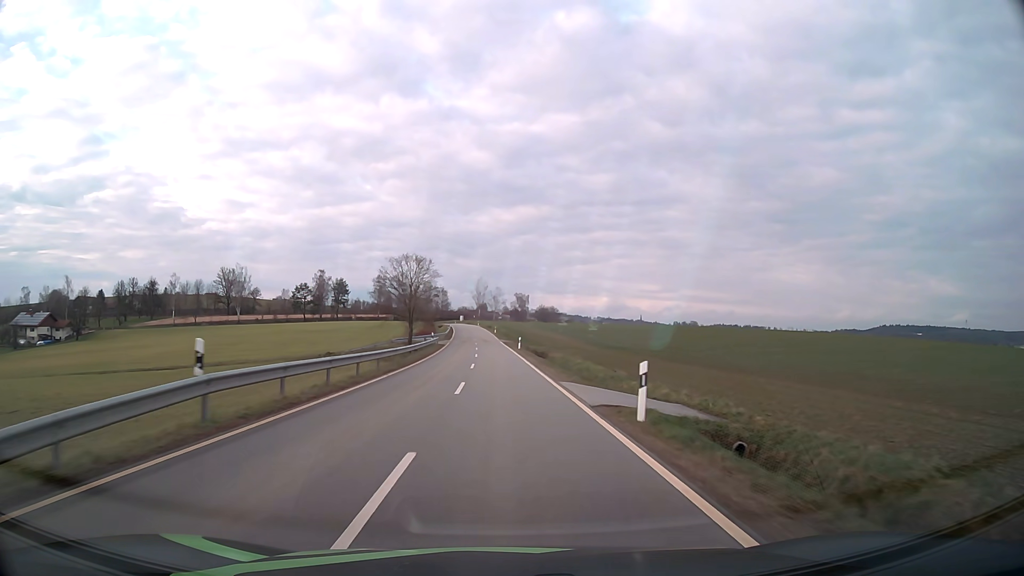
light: Day
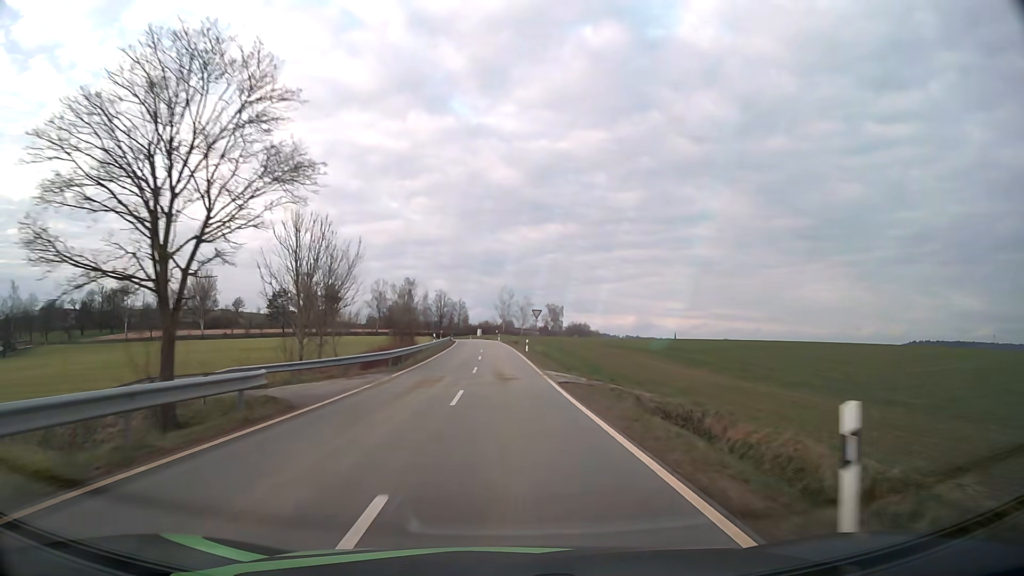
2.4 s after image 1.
(-1.1, +50.9) m; -2°
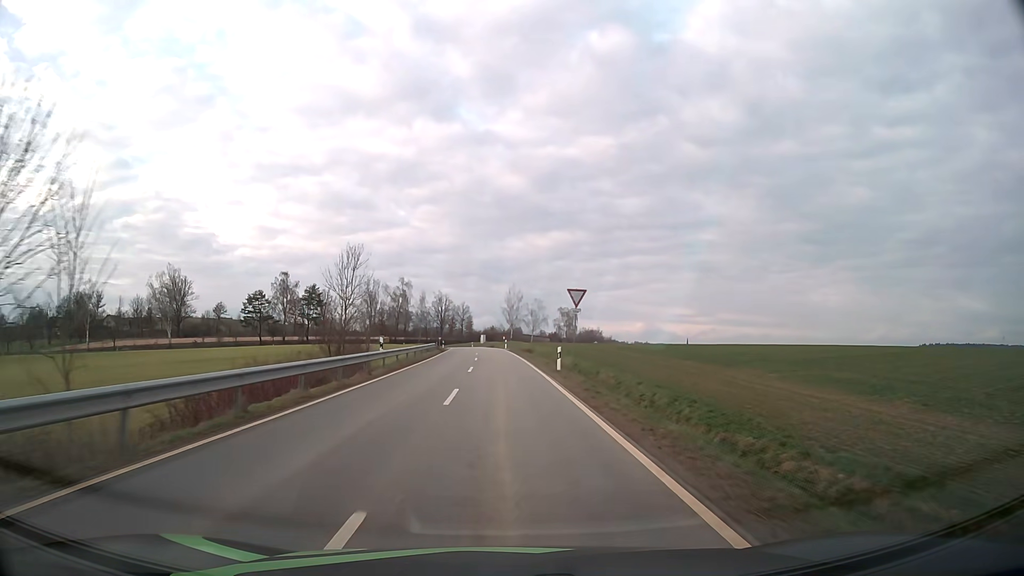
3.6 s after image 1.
(-0.1, +24.9) m; -1°
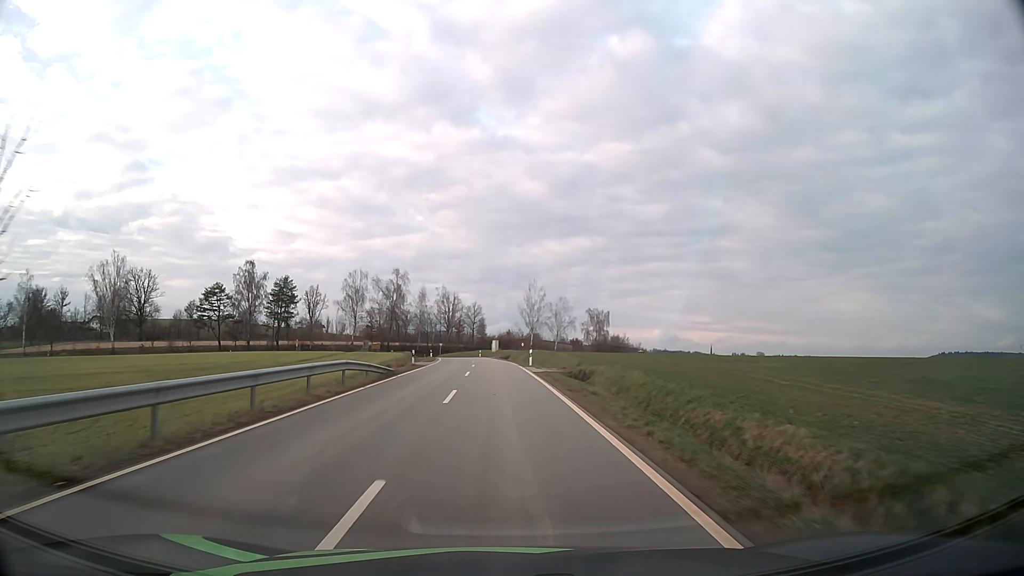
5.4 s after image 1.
(-0.4, +35.1) m; -1°
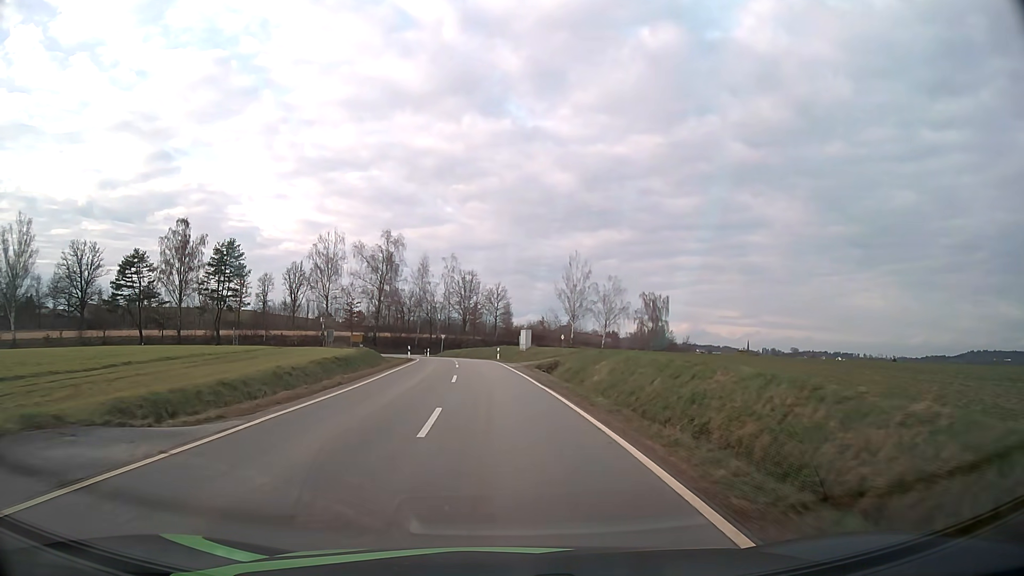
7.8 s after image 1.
(-0.7, +41.6) m; -2°
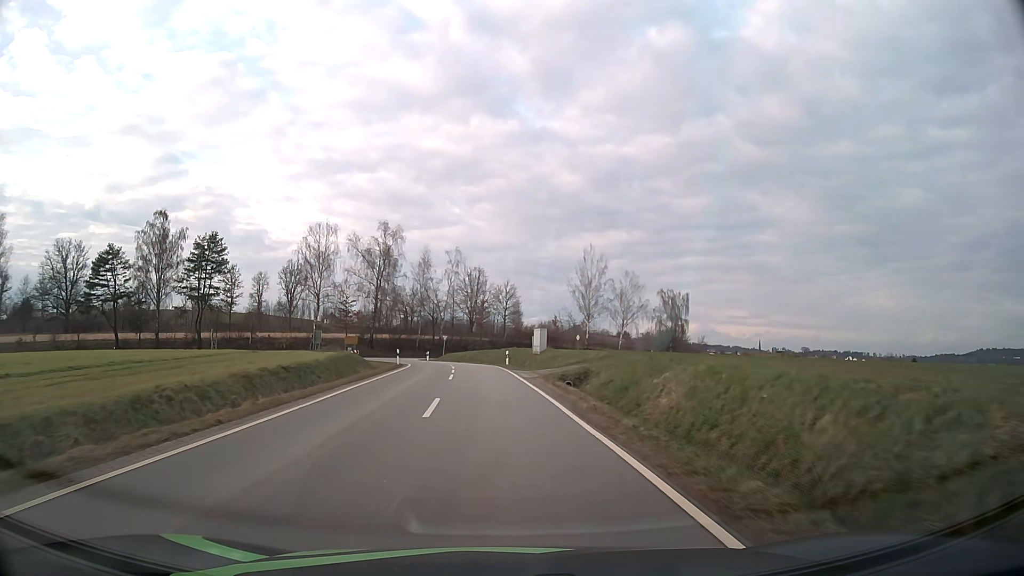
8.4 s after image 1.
(-0.1, +9.5) m; -1°
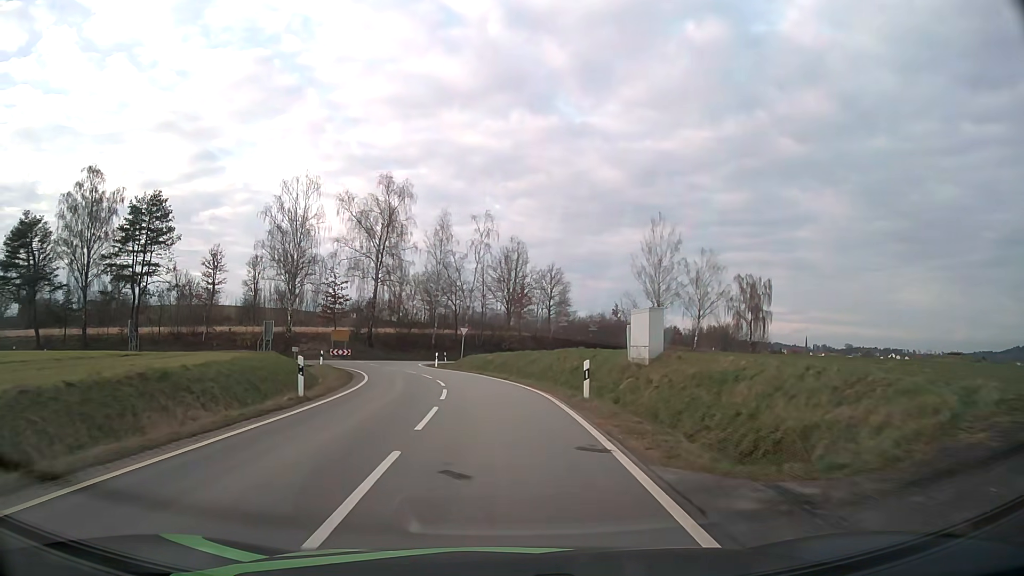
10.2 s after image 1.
(-0.7, +25.9) m; -3°
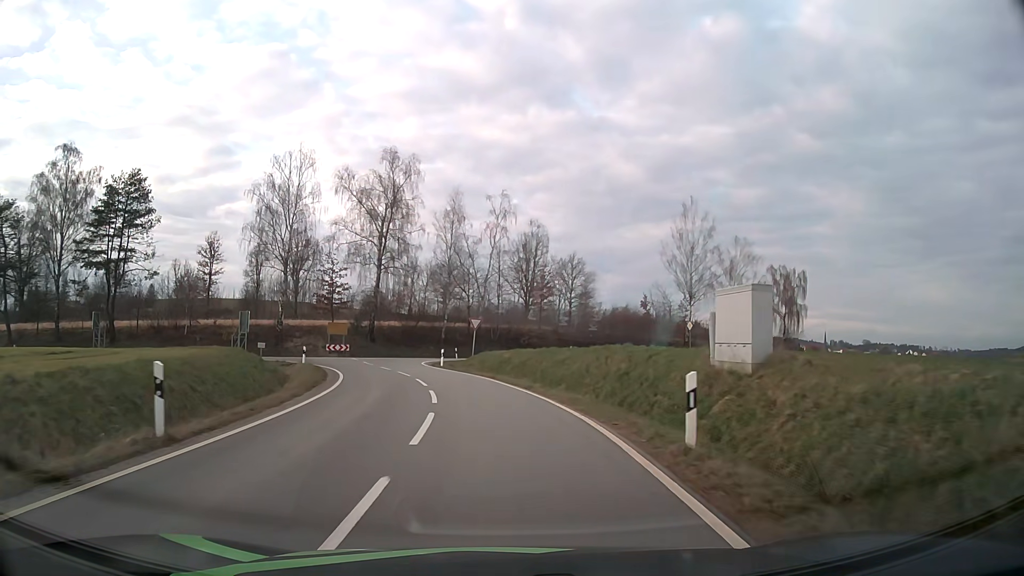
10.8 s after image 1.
(-0.1, +7.7) m; -1°
(0, +10) (-1, +20) (-3, +30) (-6, +39) (-6, +49) (0, +57) (+8, +63) (+17, +68) (+25, +74) (+33, +80) m
